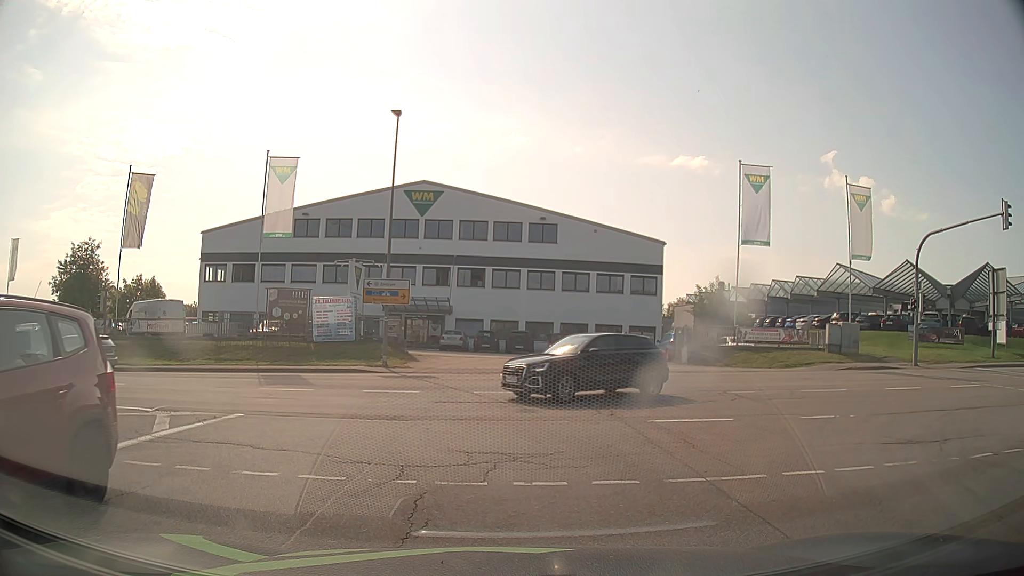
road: secondary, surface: asphalt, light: Day
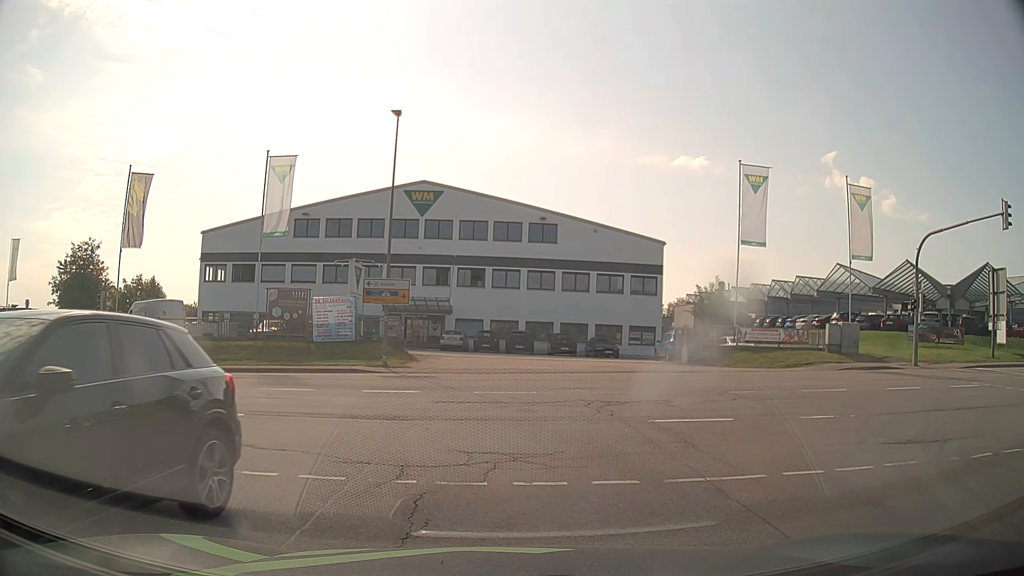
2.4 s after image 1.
(0.0, 0.0) m; 0°
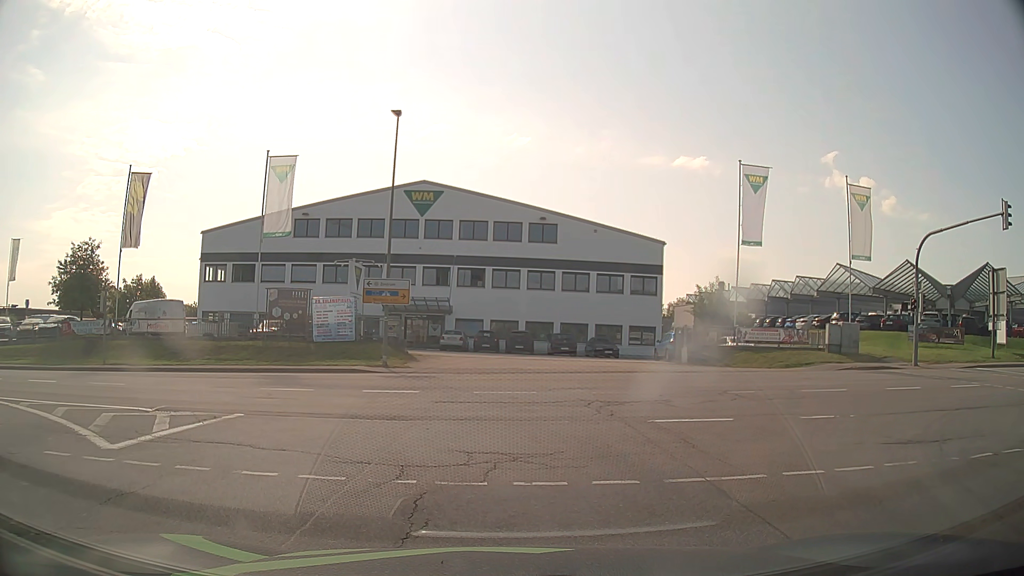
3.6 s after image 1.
(0.0, 0.0) m; 0°
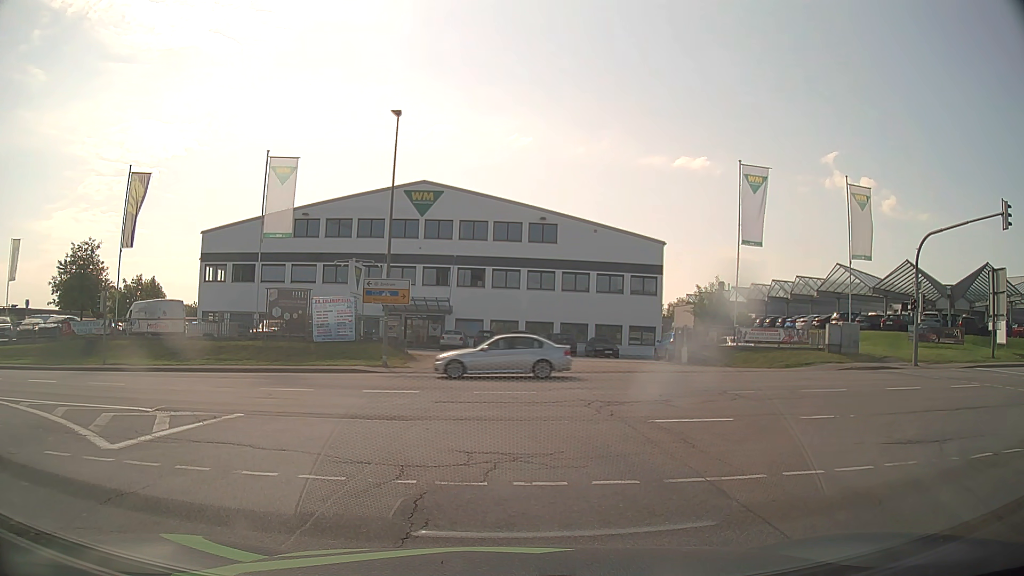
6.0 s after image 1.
(0.0, 0.0) m; 0°
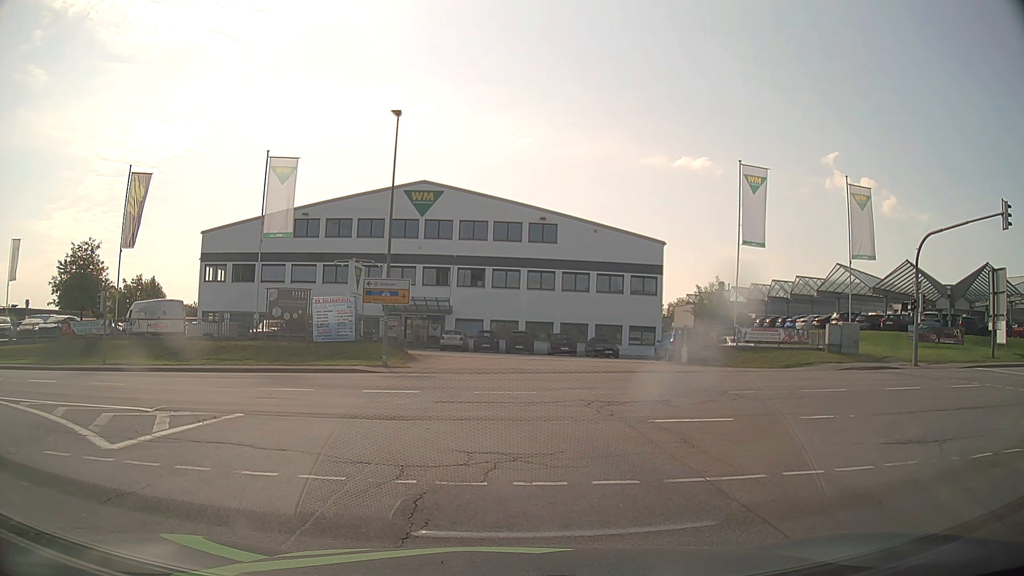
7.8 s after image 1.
(0.0, 0.0) m; 0°
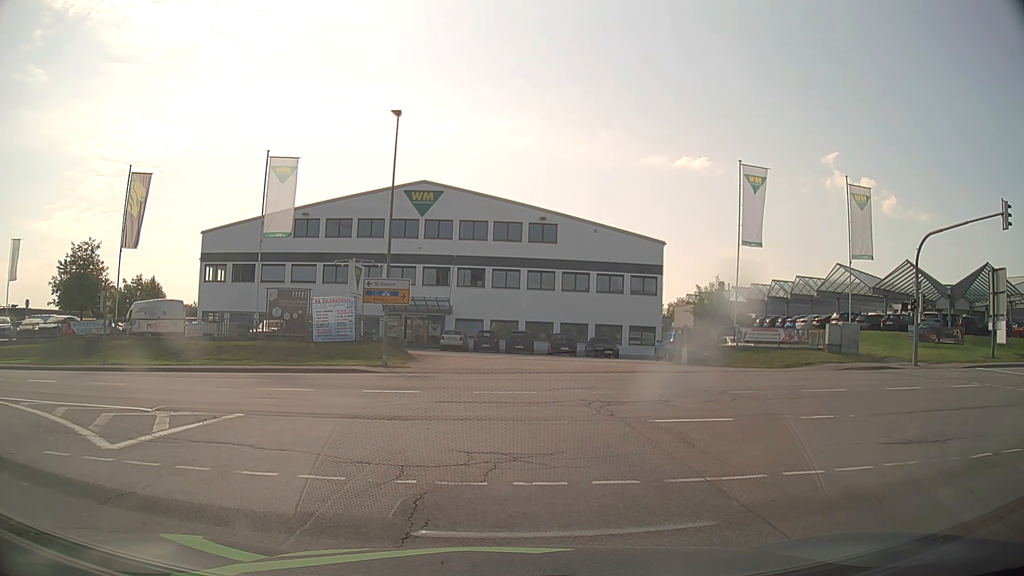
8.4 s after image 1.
(0.0, 0.0) m; 0°
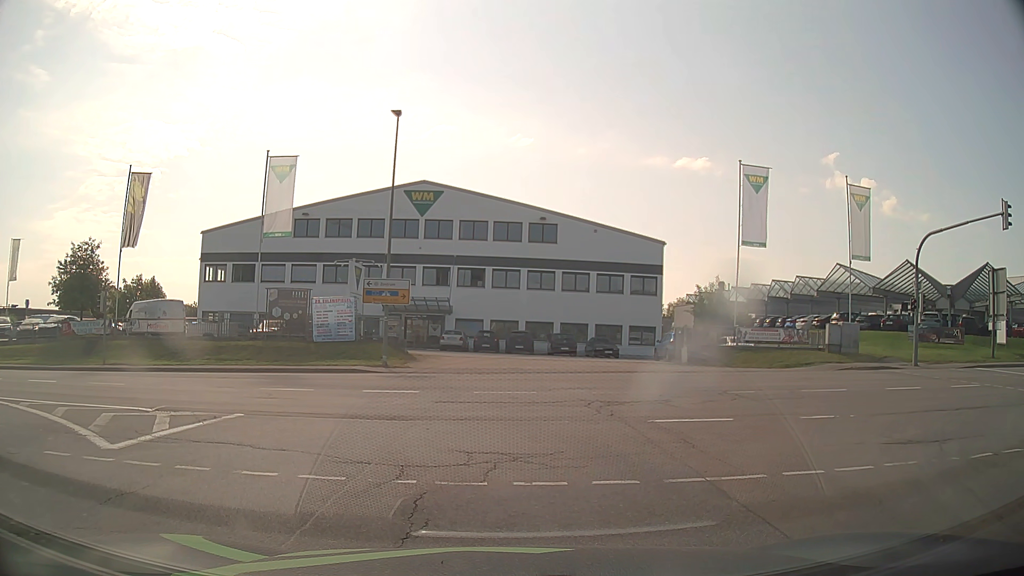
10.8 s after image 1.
(0.0, 0.0) m; 0°
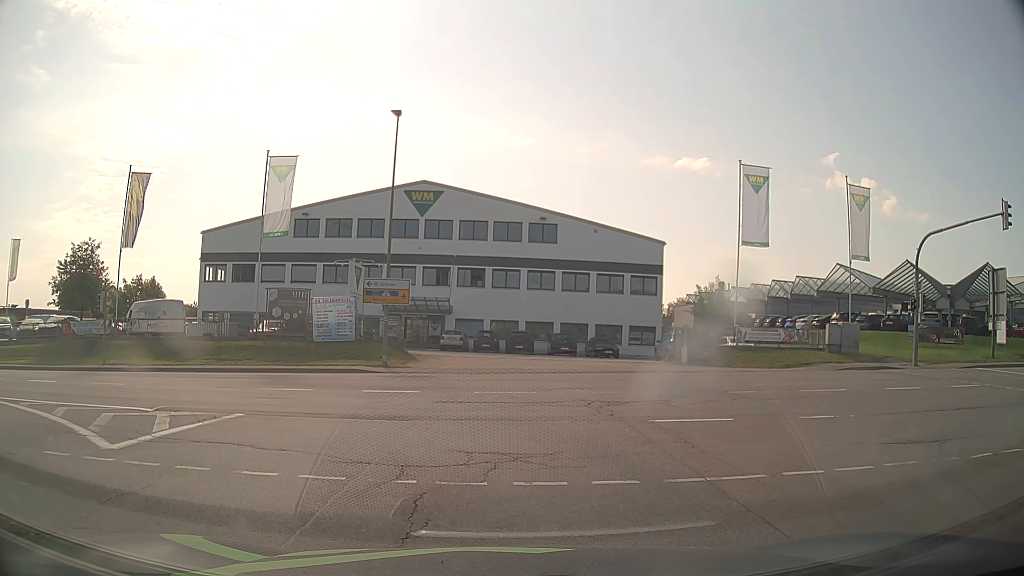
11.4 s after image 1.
(0.0, 0.0) m; 0°
